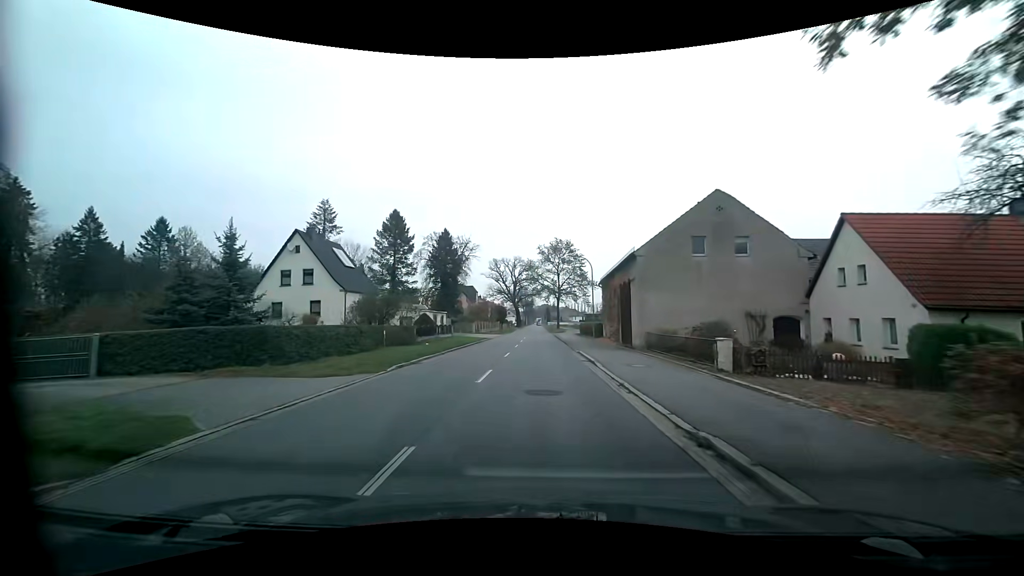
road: primary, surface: asphalt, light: Day
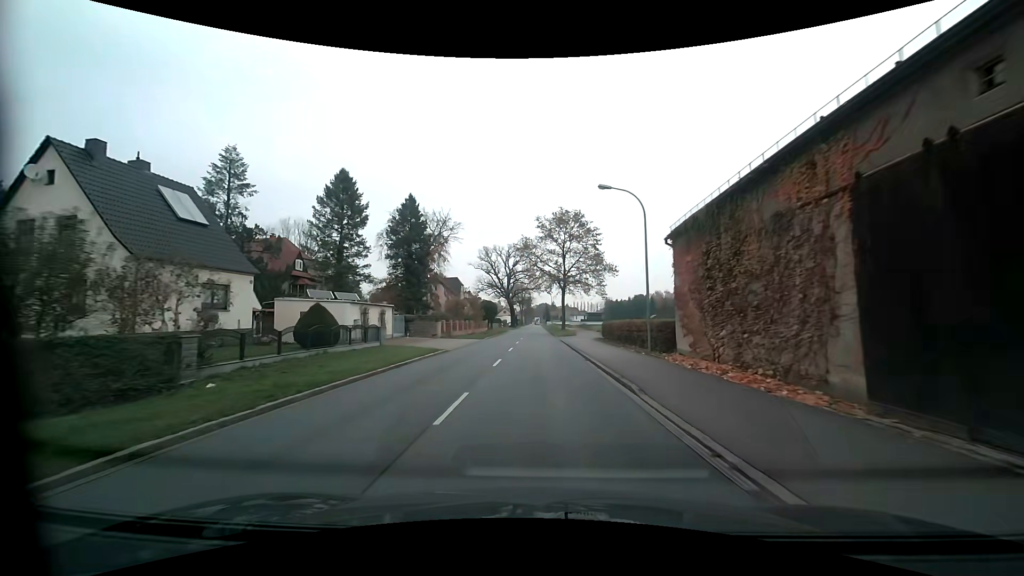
(+0.2, +22.9) m; +1°
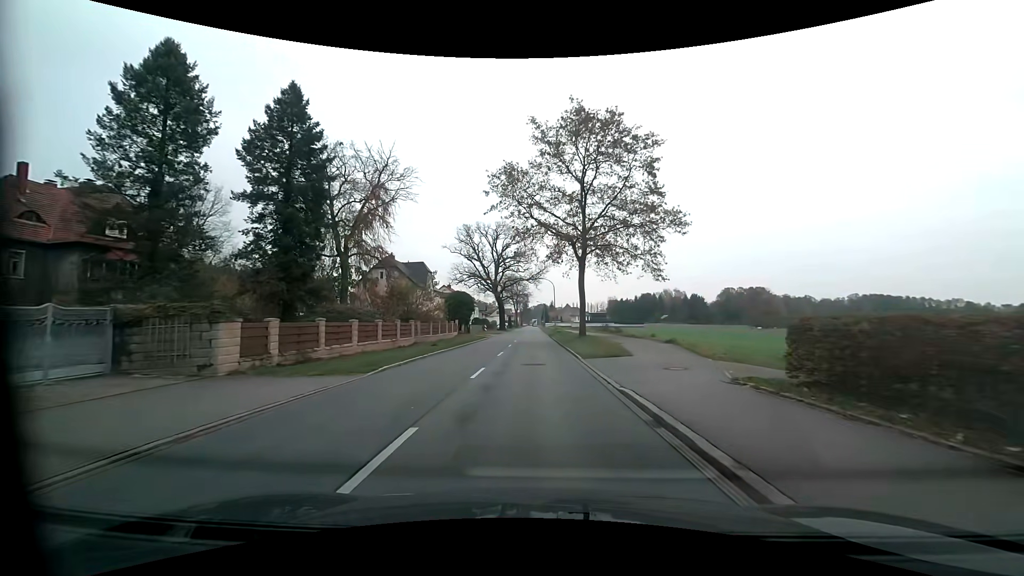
(+0.1, +30.4) m; 0°
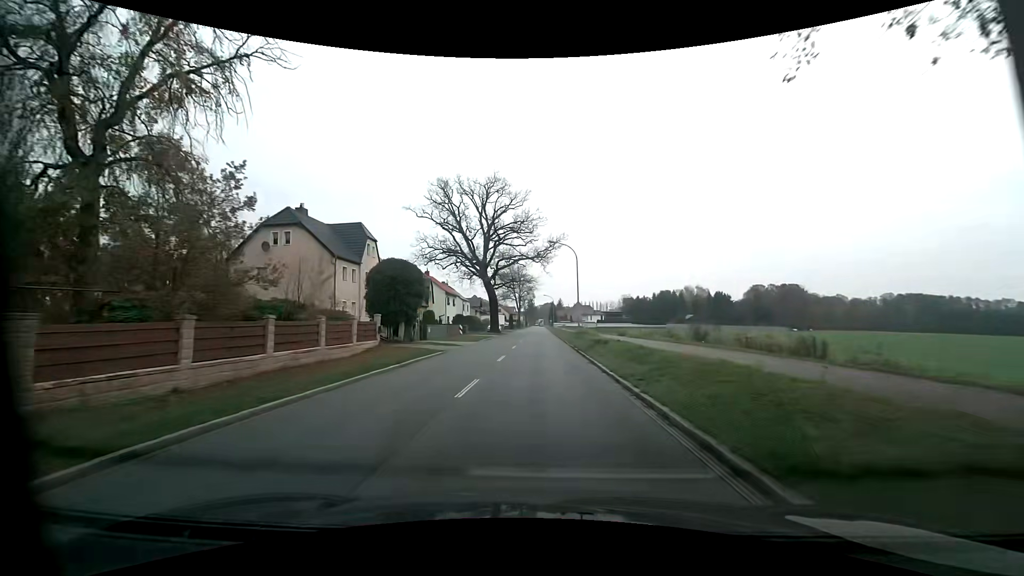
(-0.3, +30.7) m; -1°
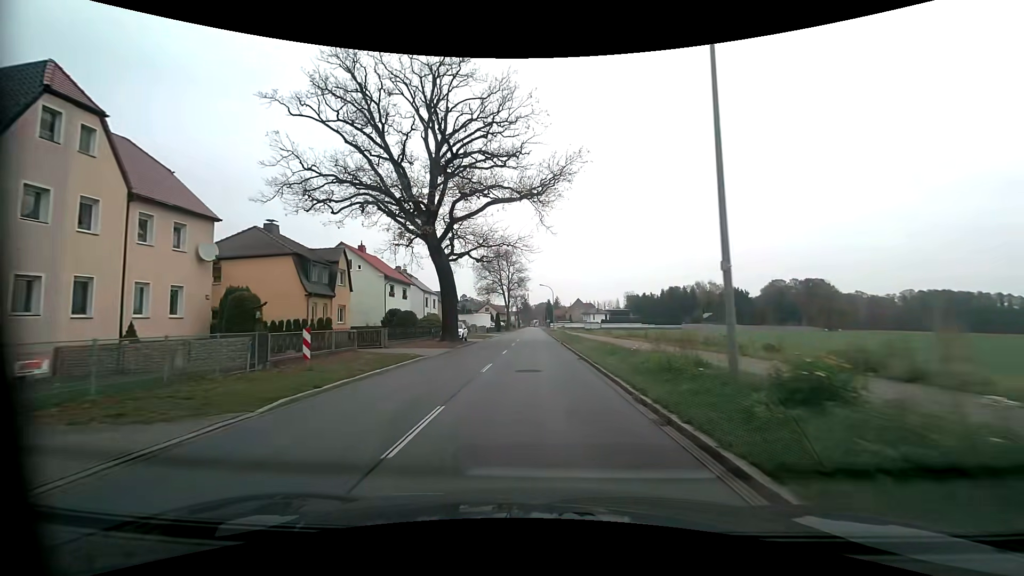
(+0.2, +31.2) m; +1°
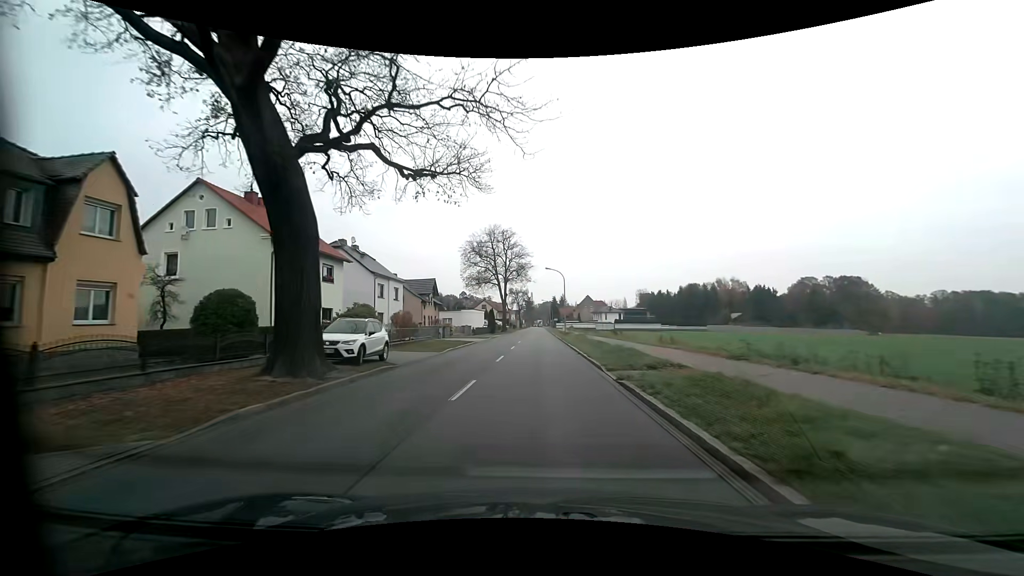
(-0.1, +23.6) m; 0°
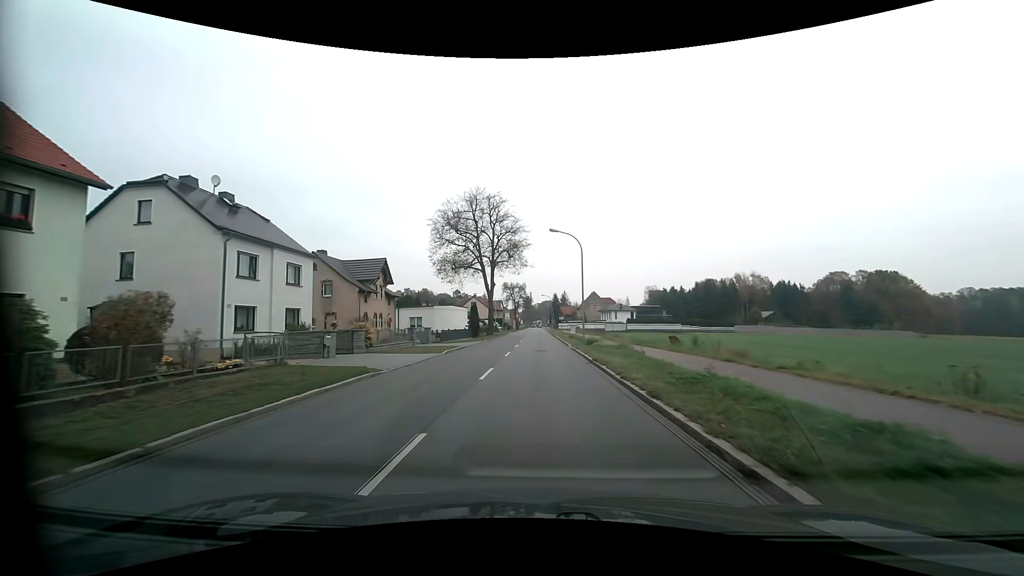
(-0.1, +23.5) m; 0°
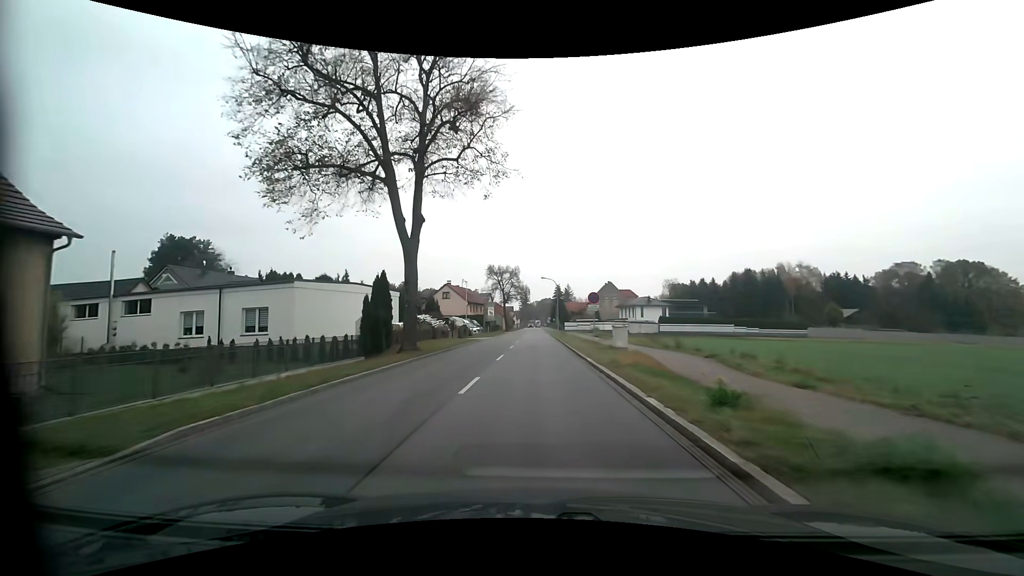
(+0.2, +38.8) m; 0°
(0, +10) (0, +20) (0, +30) (0, +40) (0, +50) (0, +60) (-1, +70) (-1, +80) (0, +90) (0, +100) m
